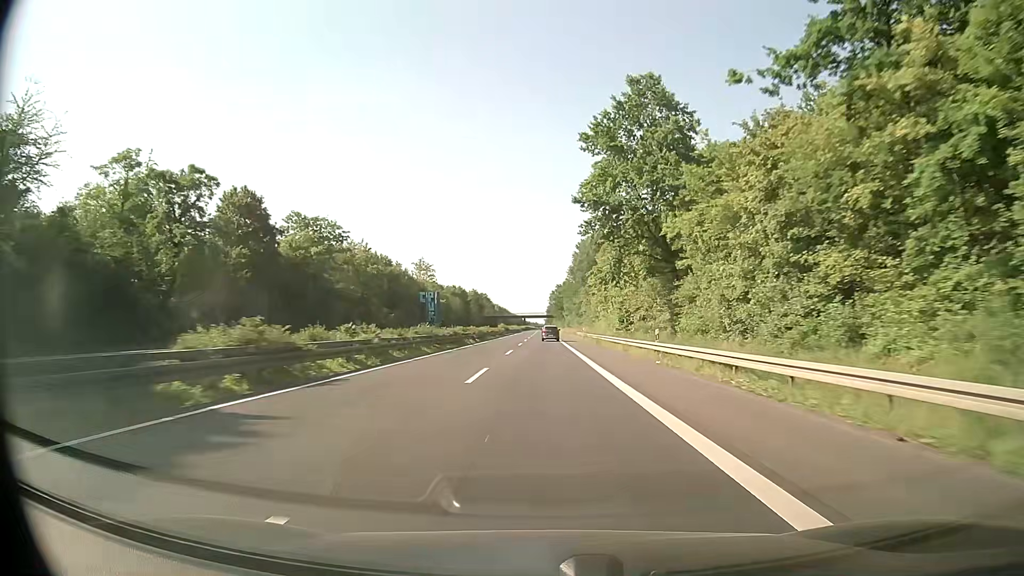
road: trunk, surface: asphalt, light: Day
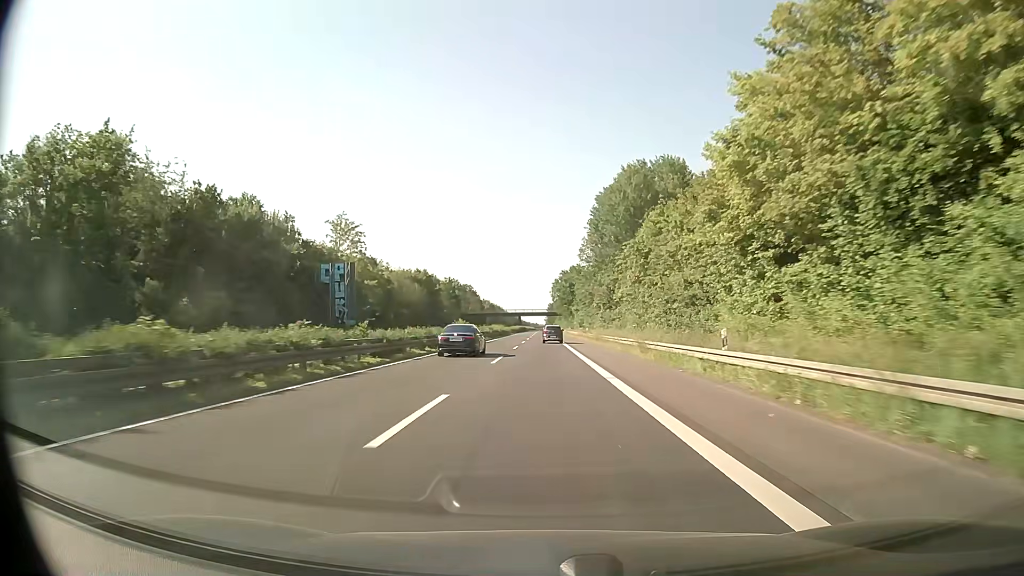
(0.0, +63.1) m; 0°
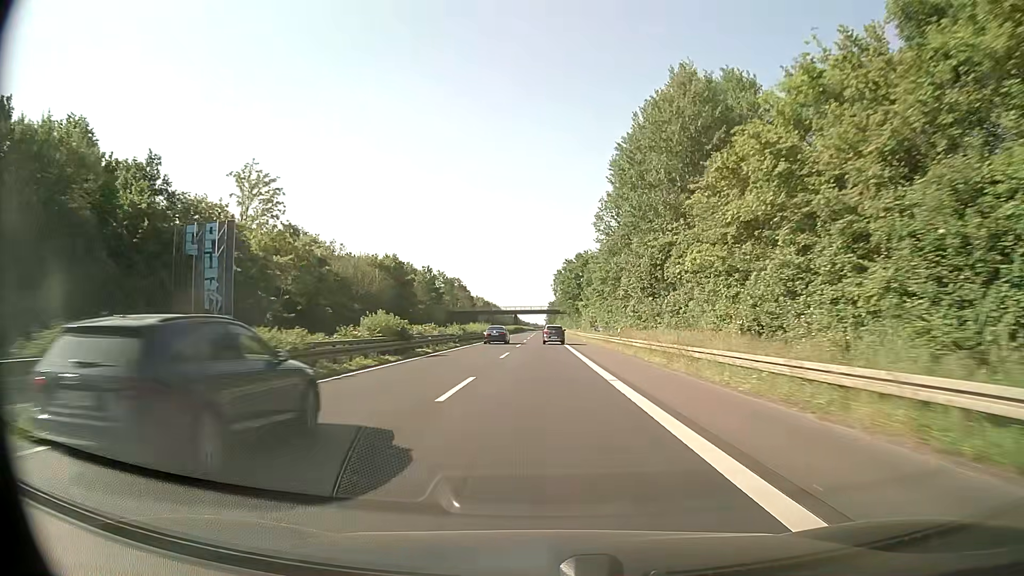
(+0.1, +31.1) m; 0°
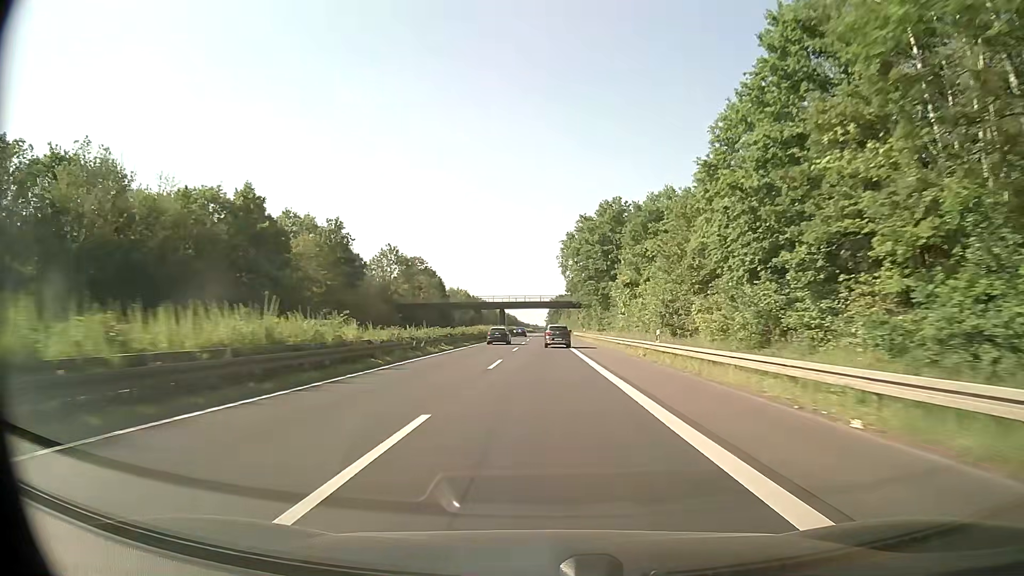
(-0.2, +62.0) m; 0°
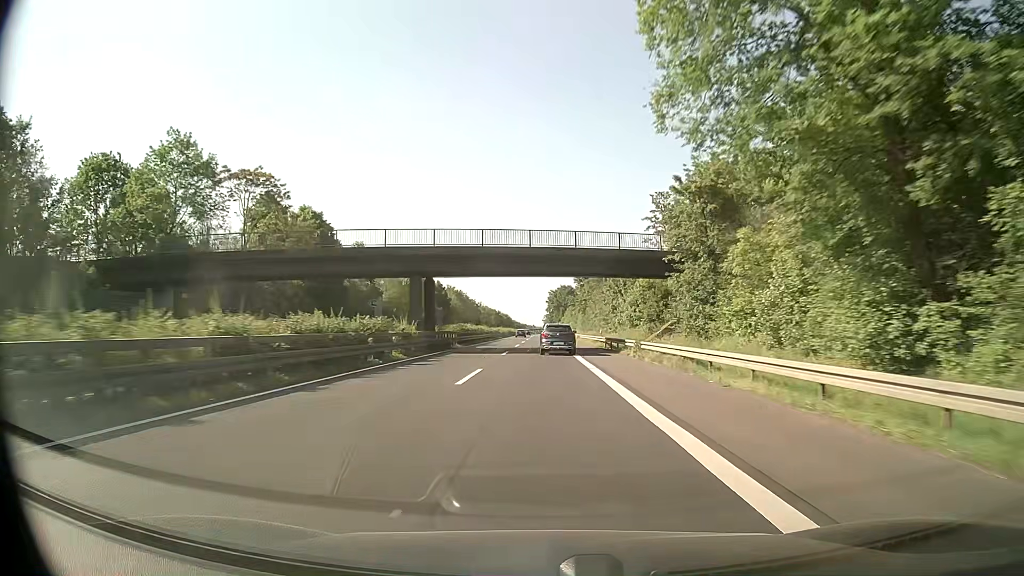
(+0.6, +78.5) m; 0°
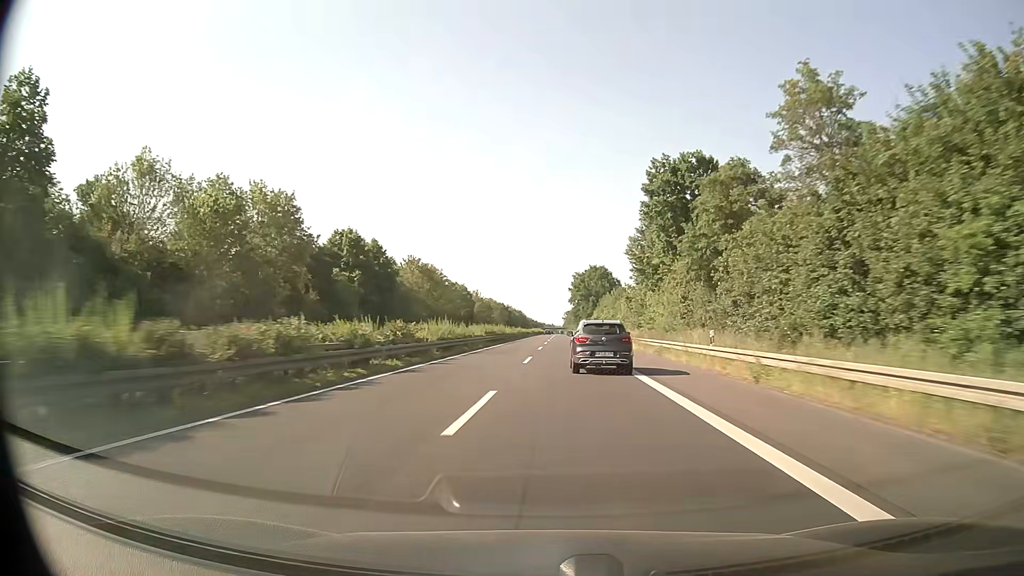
(-0.4, +79.8) m; -2°
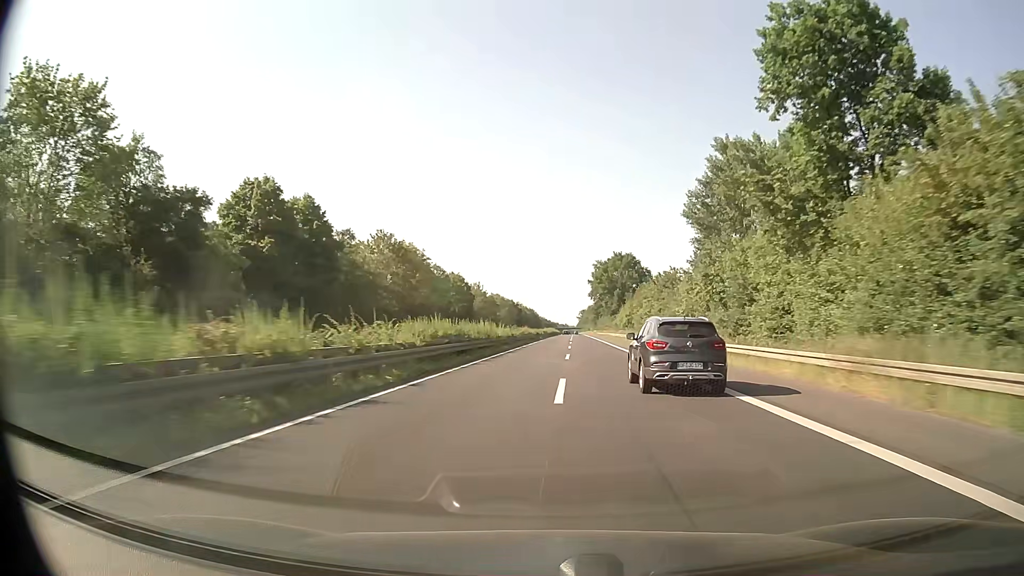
(-0.3, +32.2) m; -1°
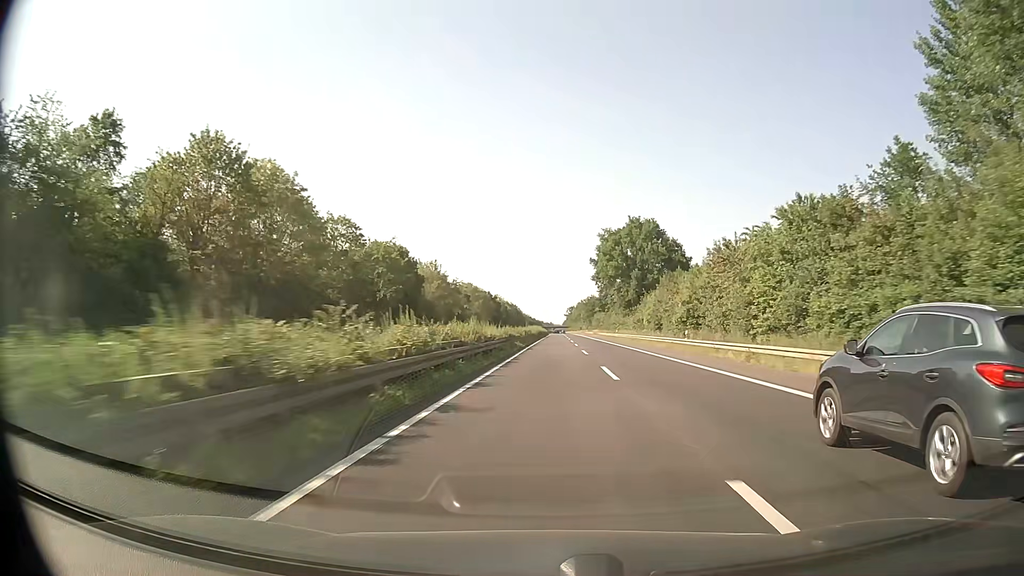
(+0.2, +48.3) m; +1°
(0, +10) (0, +20) (0, +30) (0, +40) (+1, +50) (+1, +60) (+1, +70) (+1, +80) (+2, +90) (+2, +100) m
